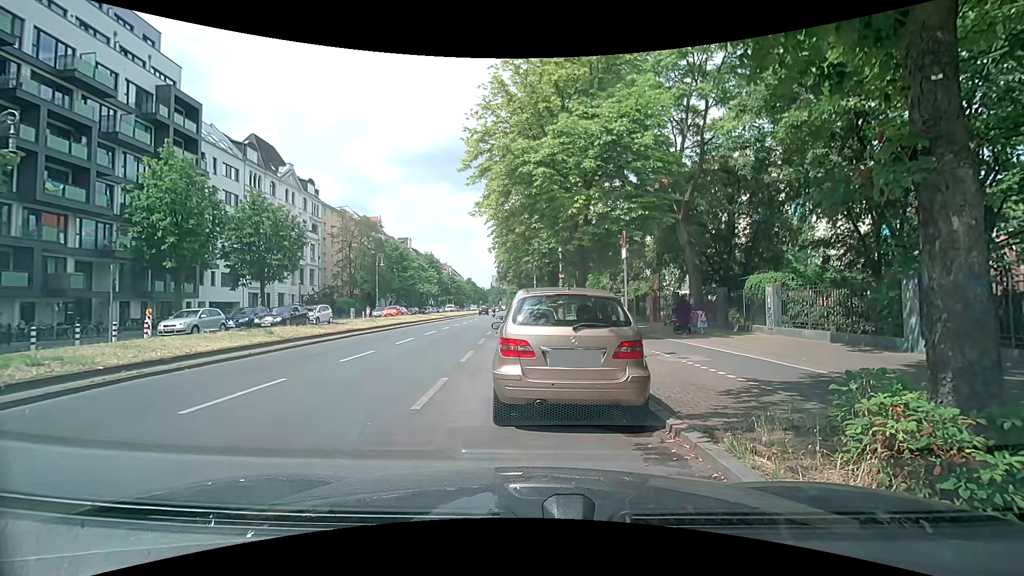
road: secondary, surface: asphalt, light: Day
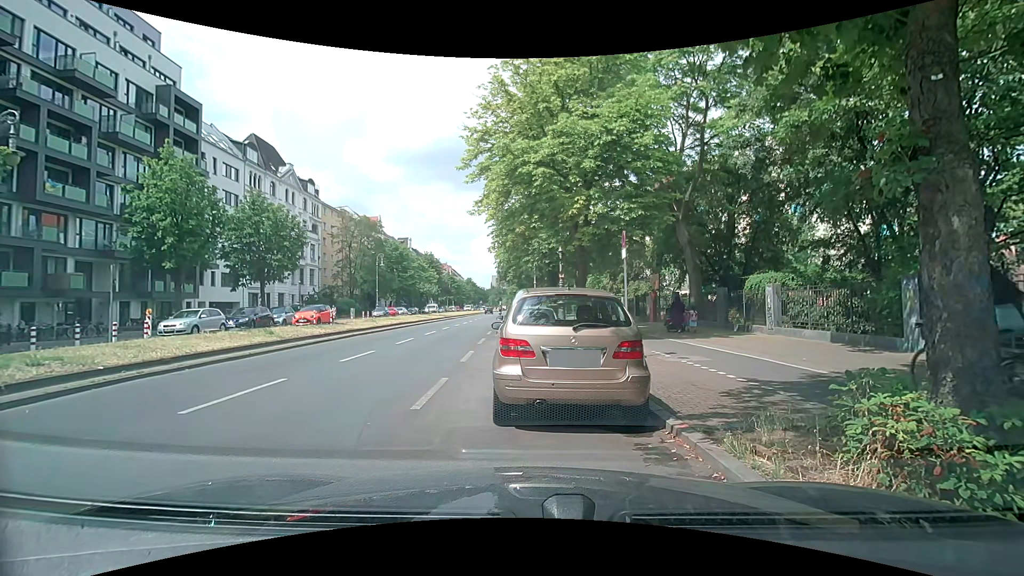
(0.0, 0.0) m; 0°
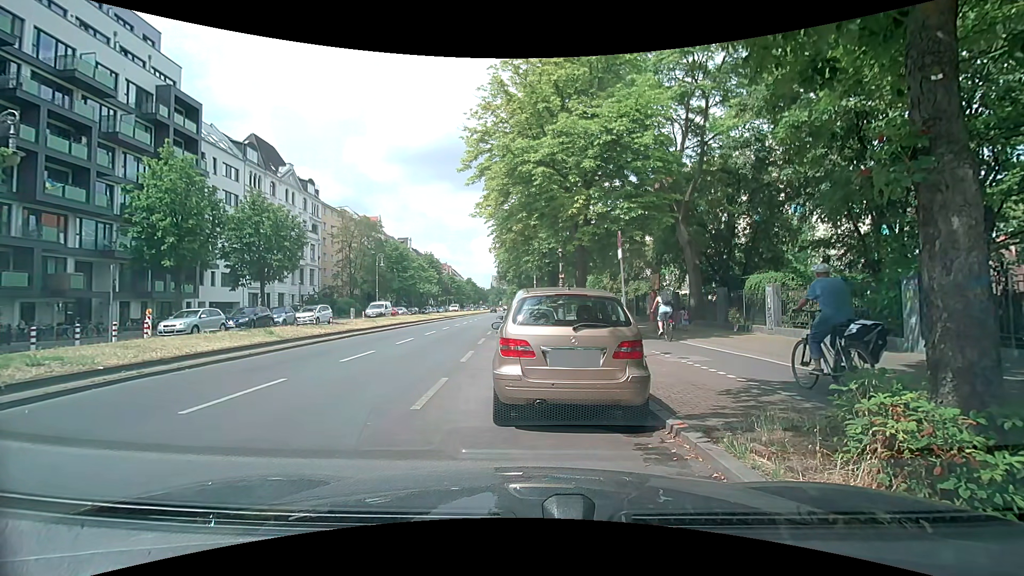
(0.0, 0.0) m; 0°
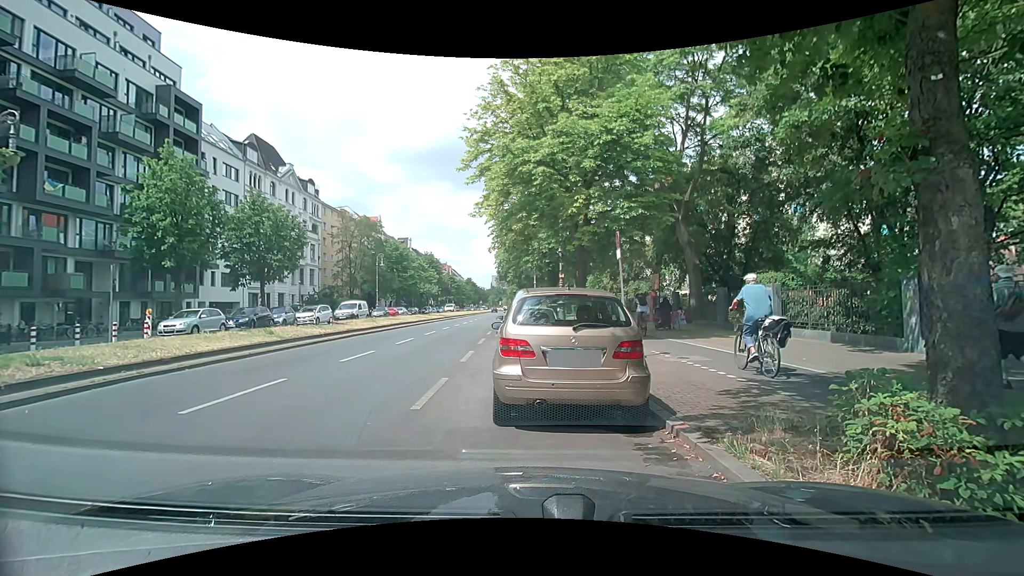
(0.0, 0.0) m; 0°
